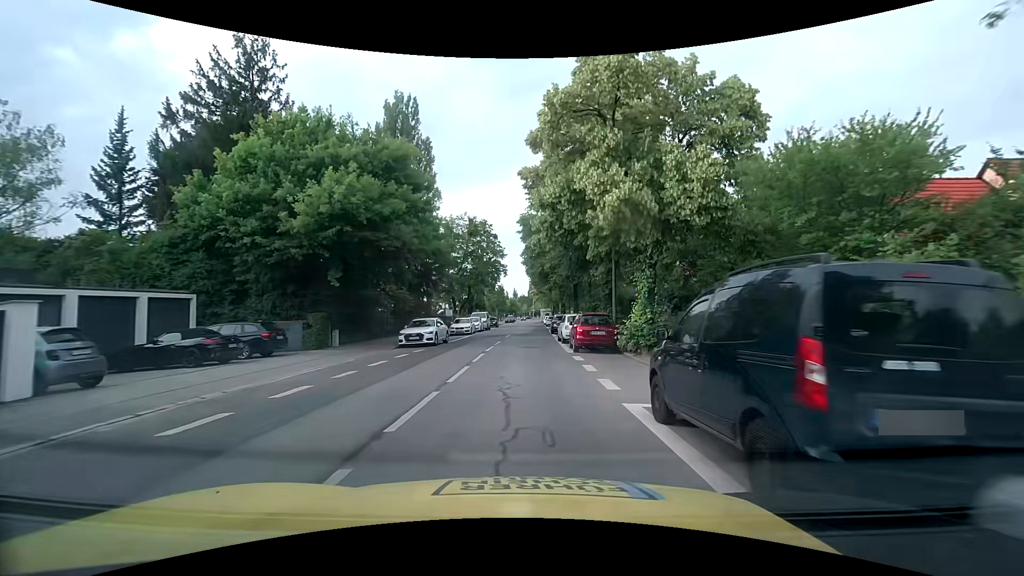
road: secondary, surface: asphalt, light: Day
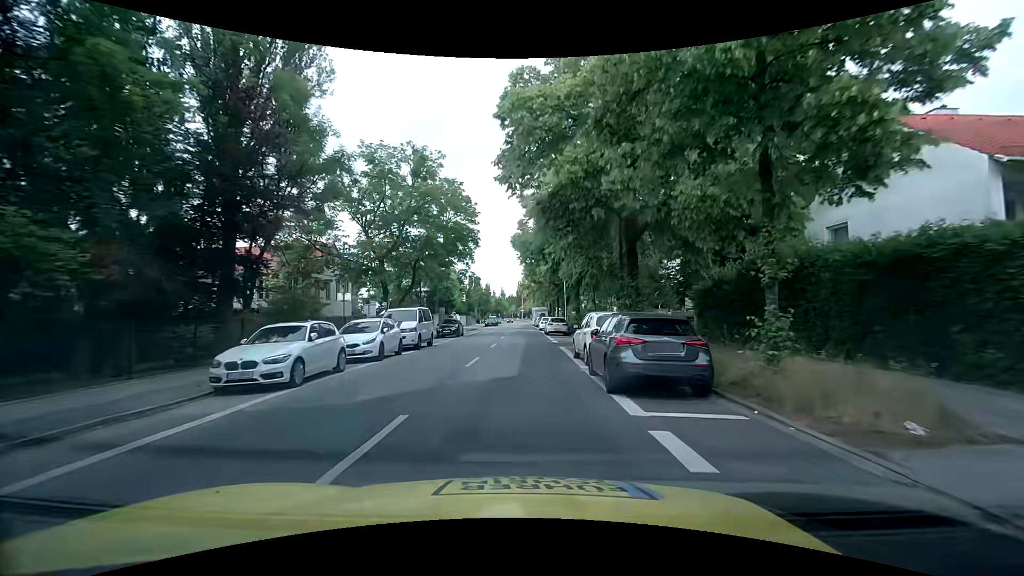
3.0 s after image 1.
(+0.3, +29.8) m; +1°
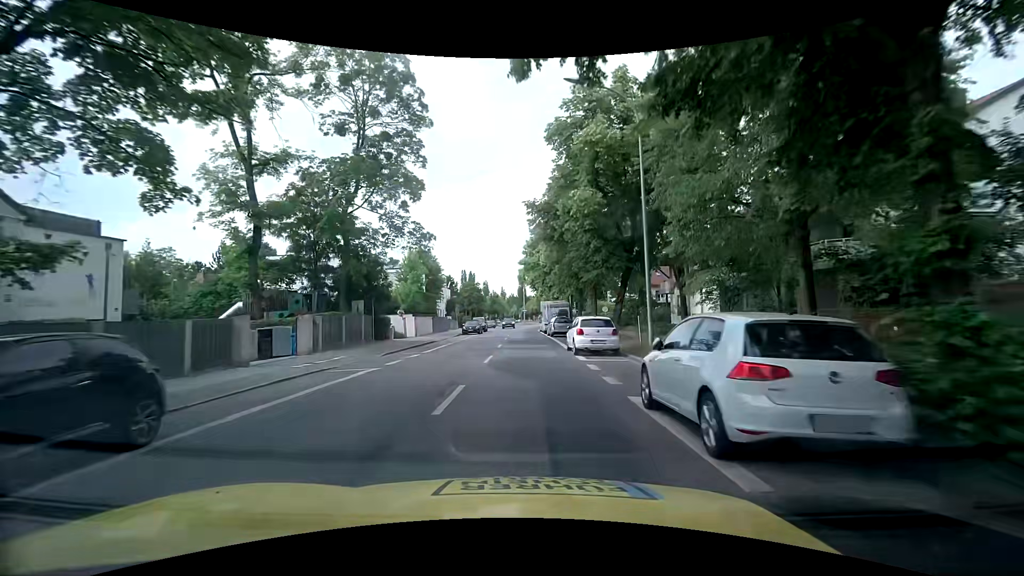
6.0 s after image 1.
(-0.2, +34.1) m; 0°
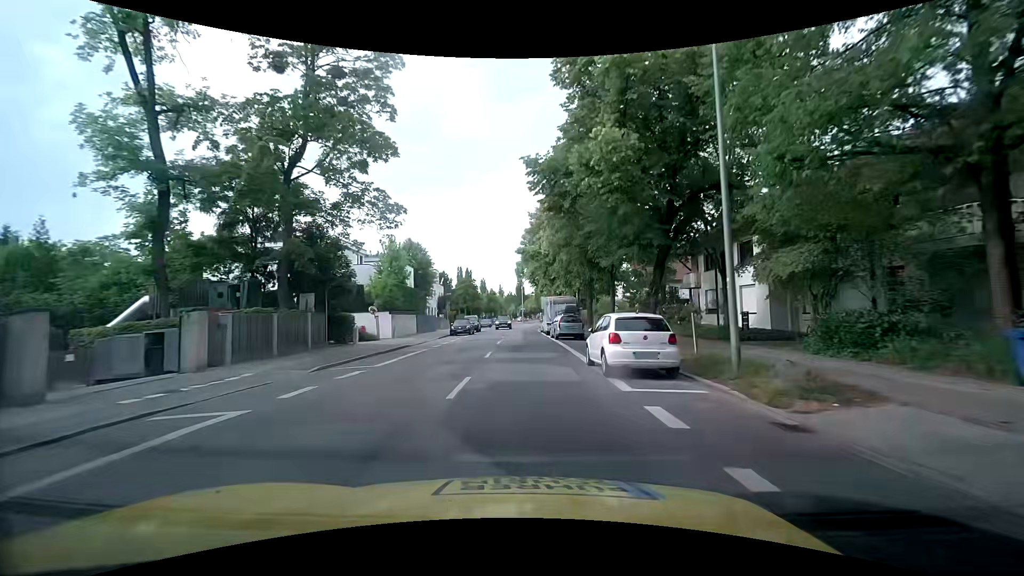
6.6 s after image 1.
(-0.1, +7.3) m; 0°
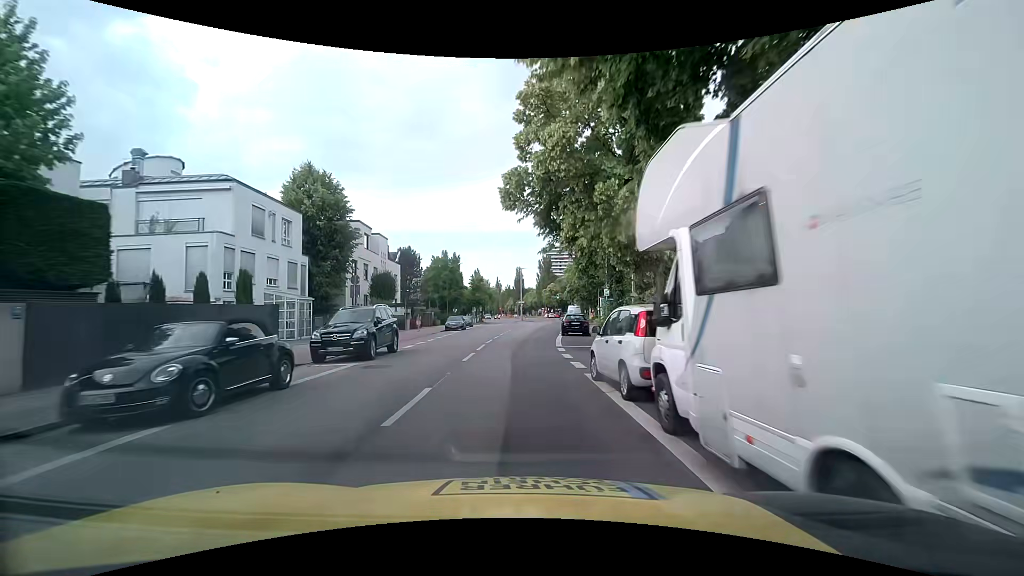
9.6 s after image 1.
(+0.1, +36.6) m; 0°
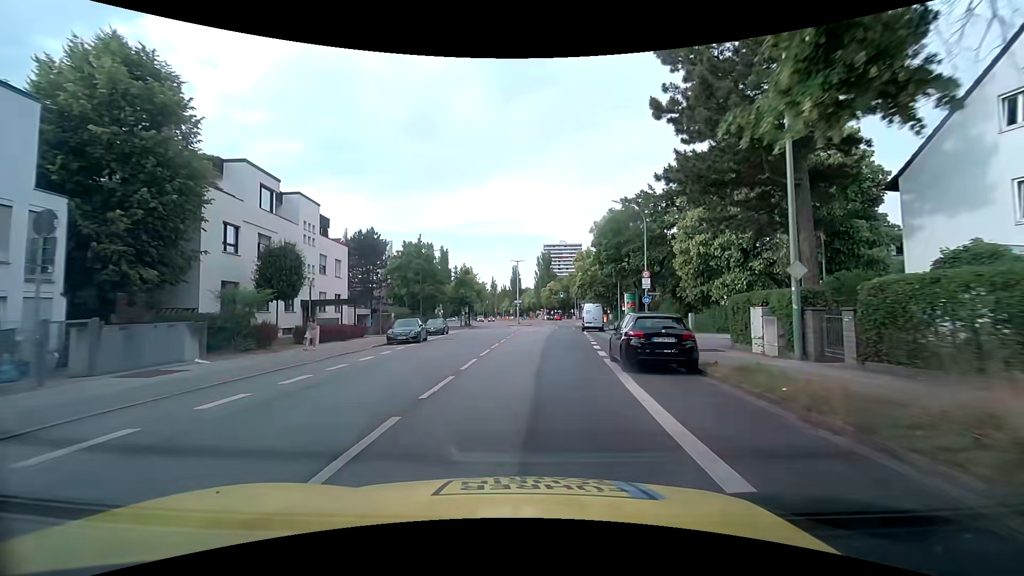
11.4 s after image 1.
(-0.1, +19.9) m; 0°
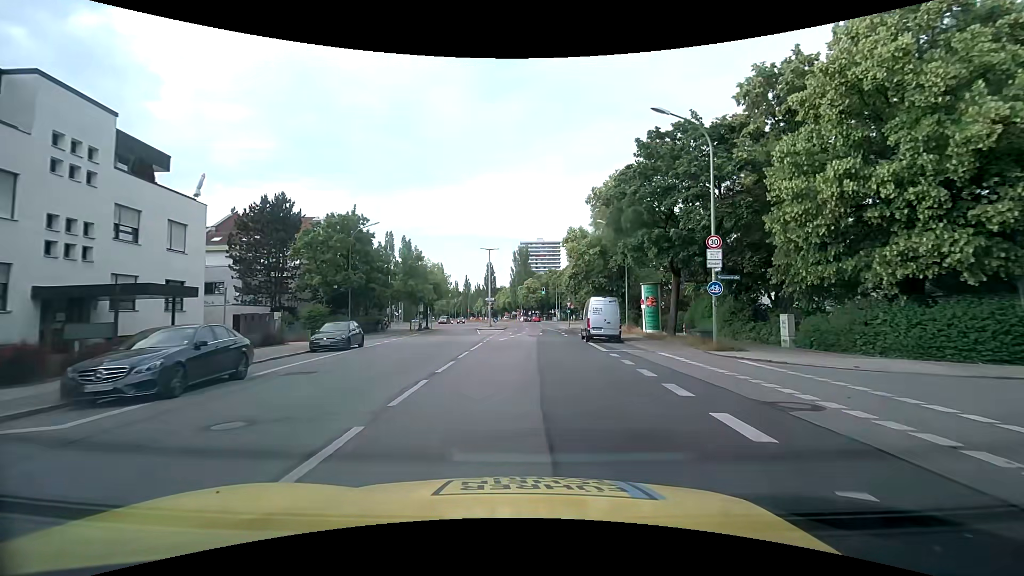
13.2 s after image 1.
(+0.5, +18.3) m; +3°
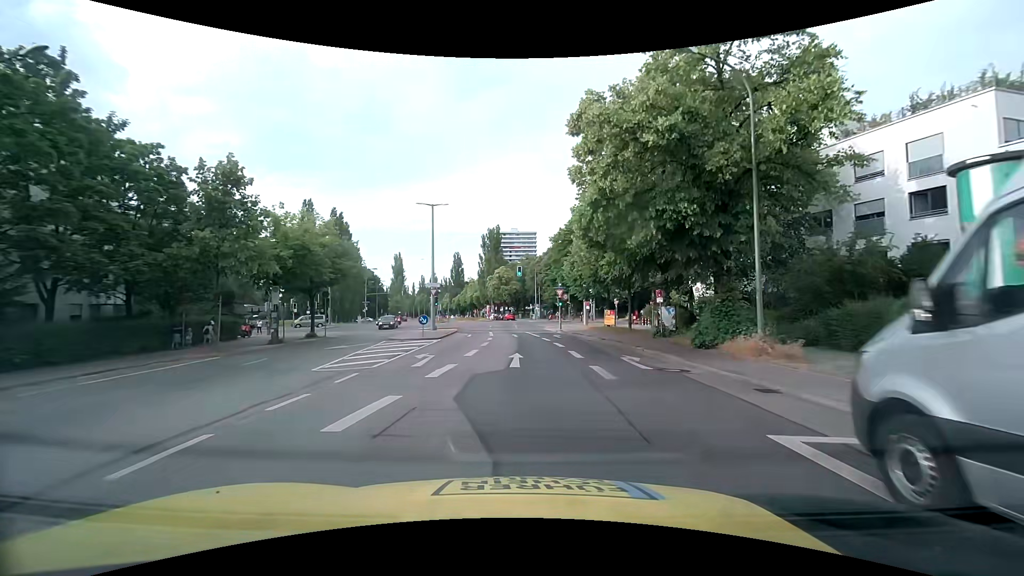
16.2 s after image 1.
(+1.2, +30.3) m; +3°
(0, +10) (0, +20) (0, +30) (0, +40) (-1, +50) (-2, +60) (-2, +70) (-3, +80) (-3, +90) (-4, +100) m
